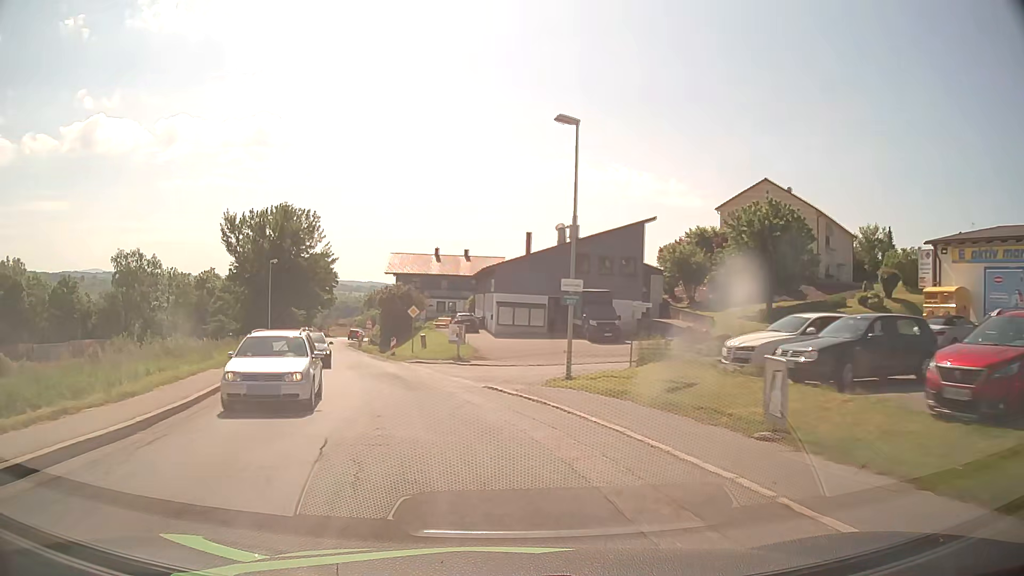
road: secondary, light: Day
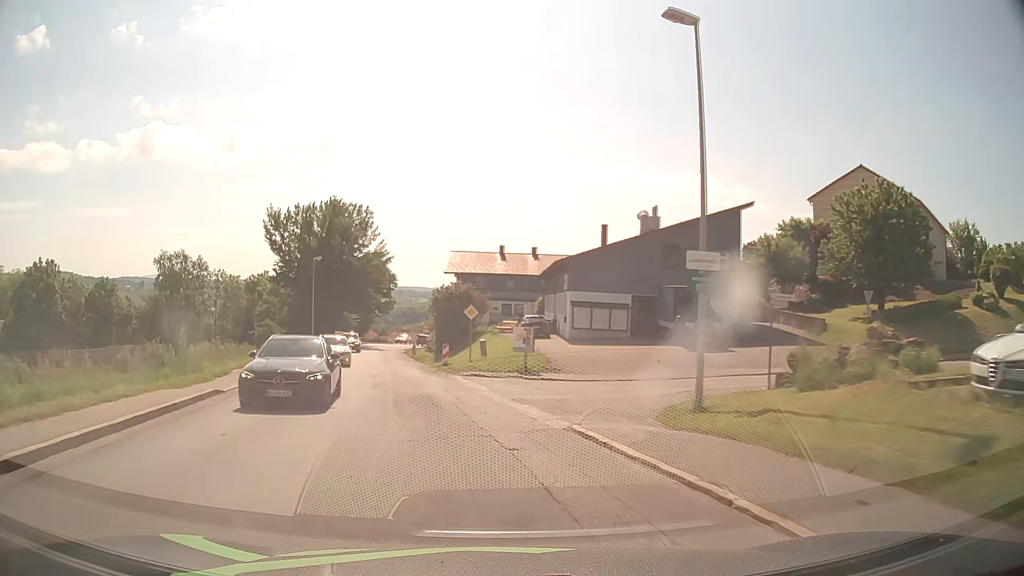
(-0.4, +7.6) m; -6°
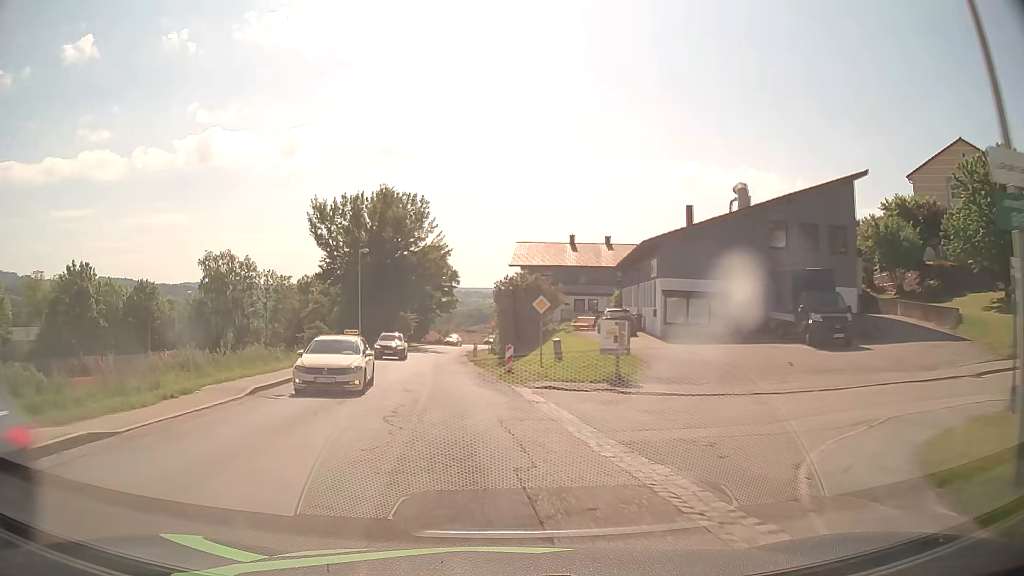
(-0.4, +7.6) m; -6°
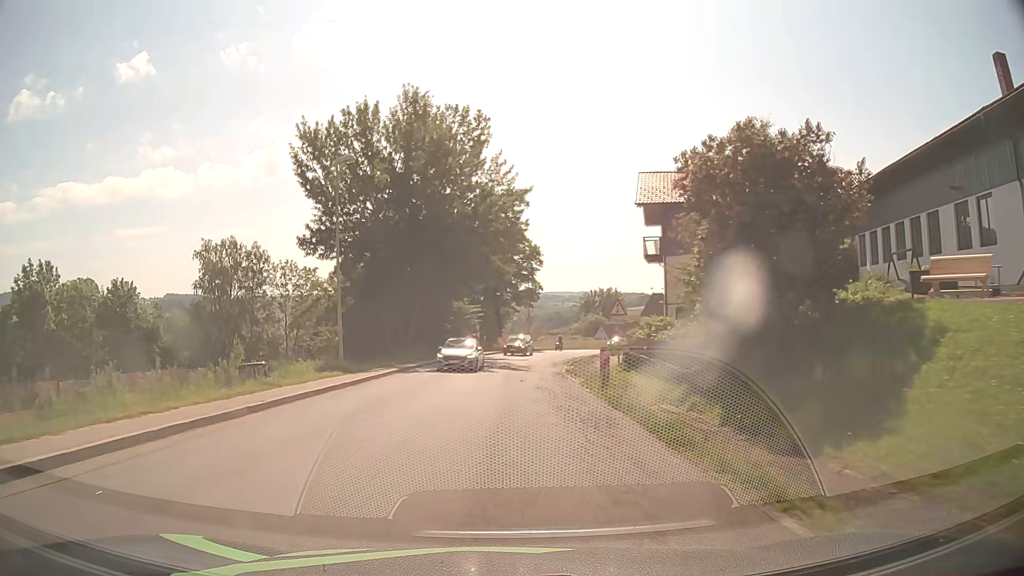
(-3.0, +30.2) m; -8°
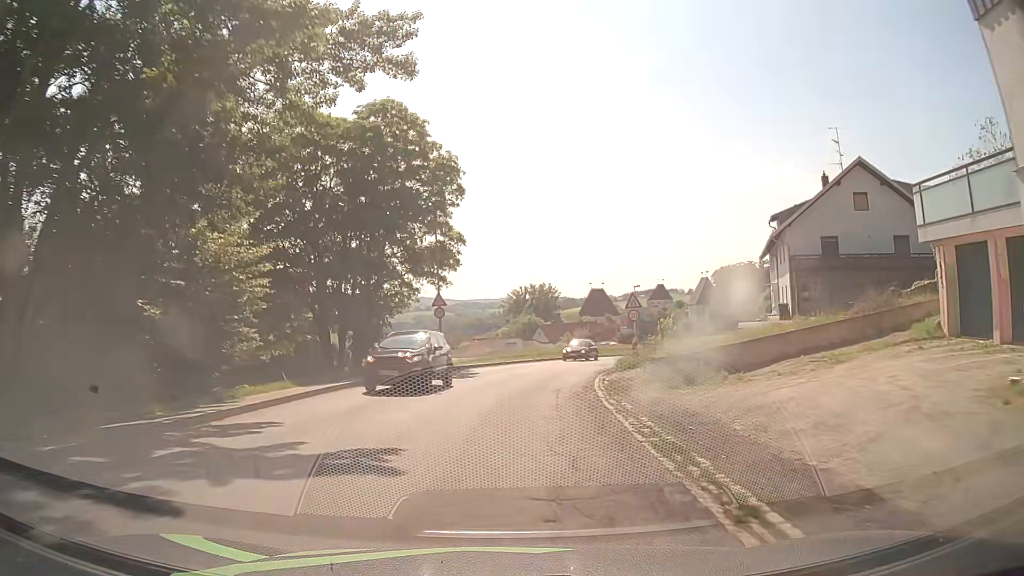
(+1.6, +37.9) m; +6°
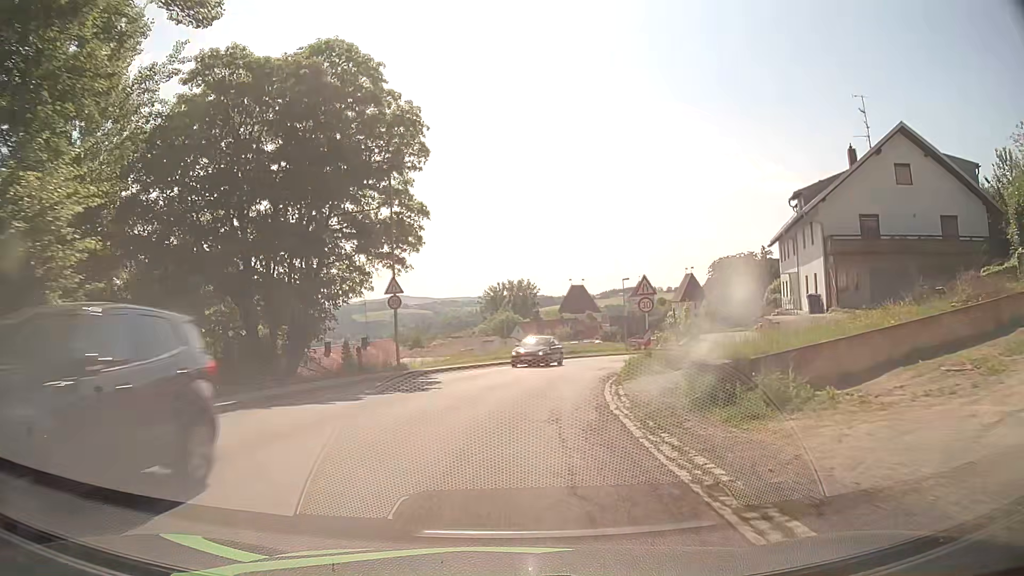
(+0.3, +7.4) m; +4°
